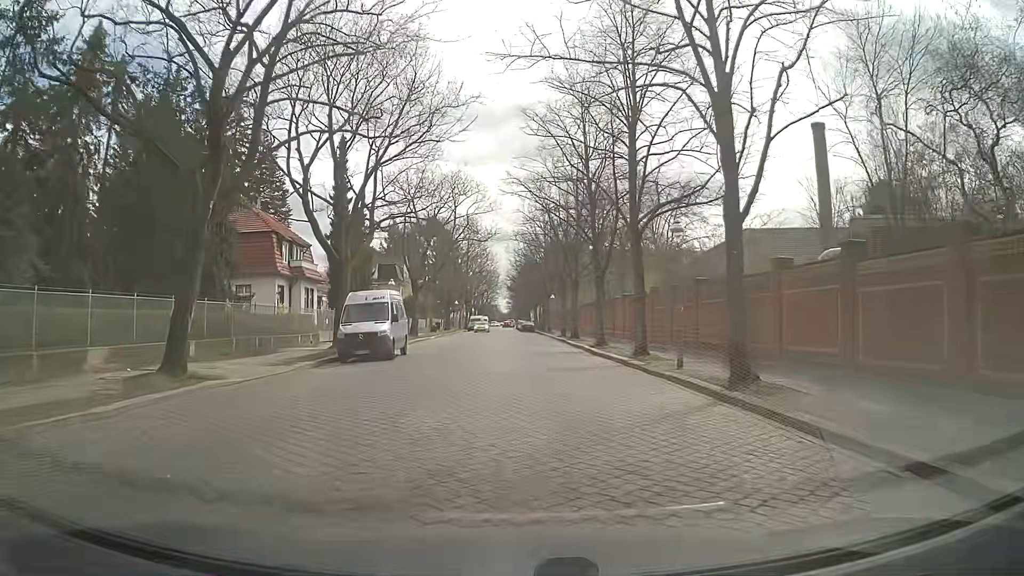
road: residential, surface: sett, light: Day
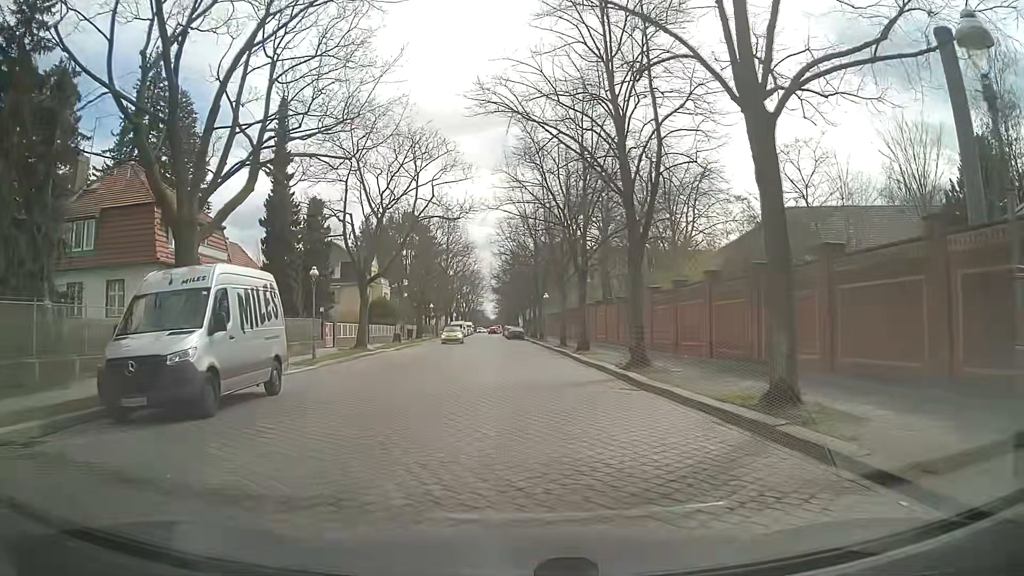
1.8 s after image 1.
(+0.5, +13.9) m; +2°
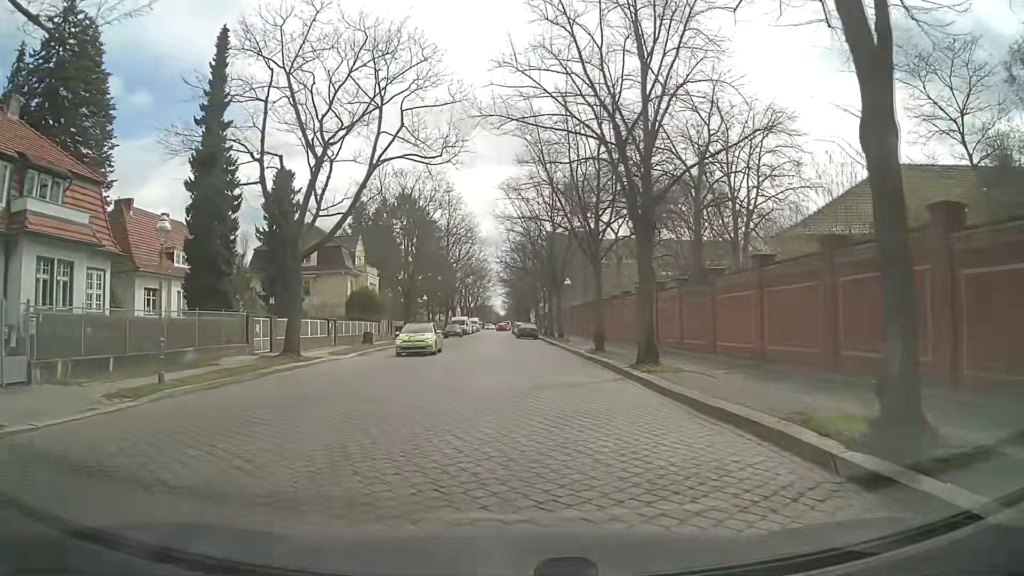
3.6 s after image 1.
(-0.1, +13.9) m; -1°
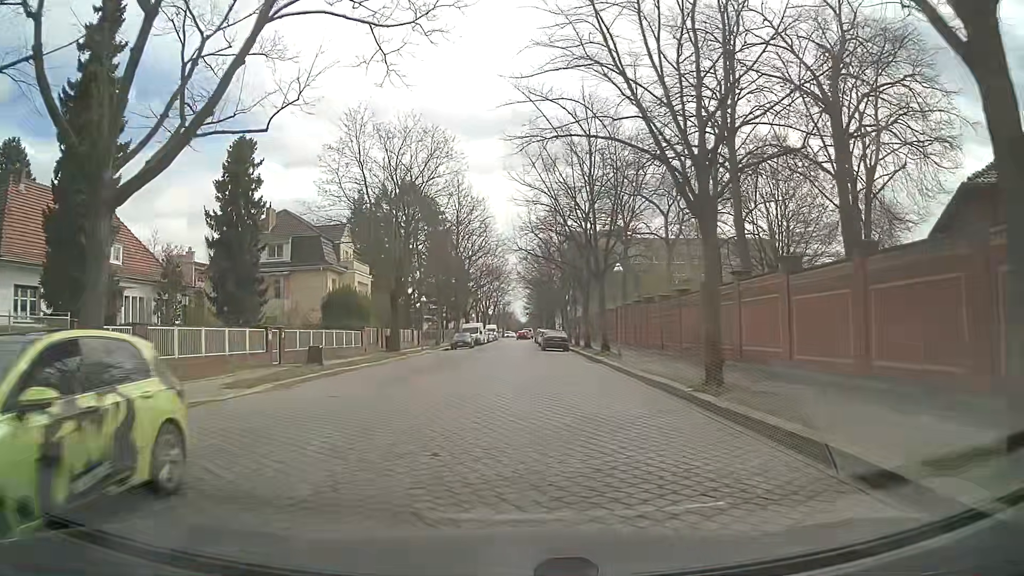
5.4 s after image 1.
(-0.1, +14.2) m; -1°
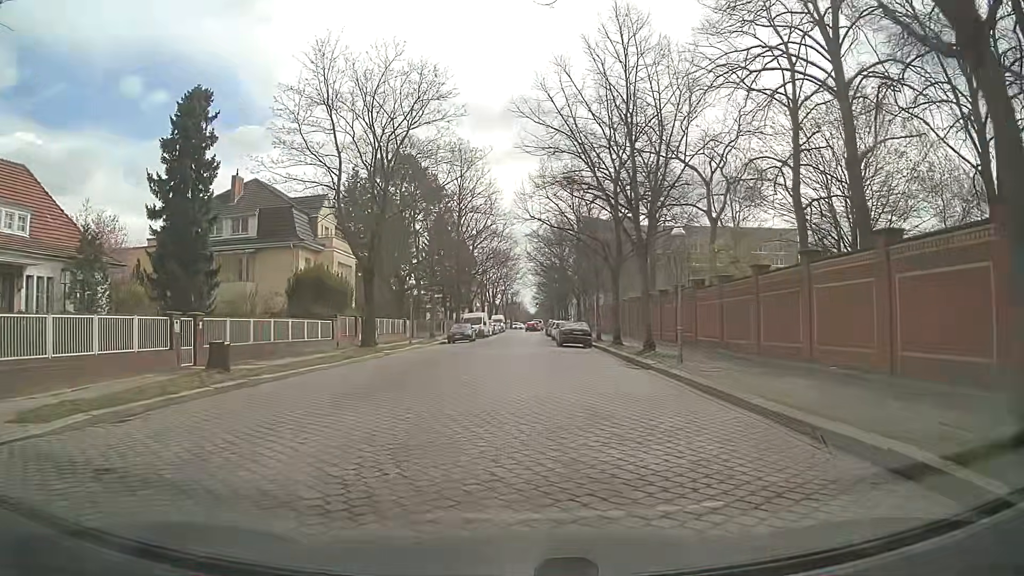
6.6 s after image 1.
(-0.1, +9.5) m; -2°
(0, +10) (0, +20) (+1, +30) (+1, +40) (+1, +50) (+2, +60) (+2, +70) (+2, +80) (+3, +90) (+3, +100) m
